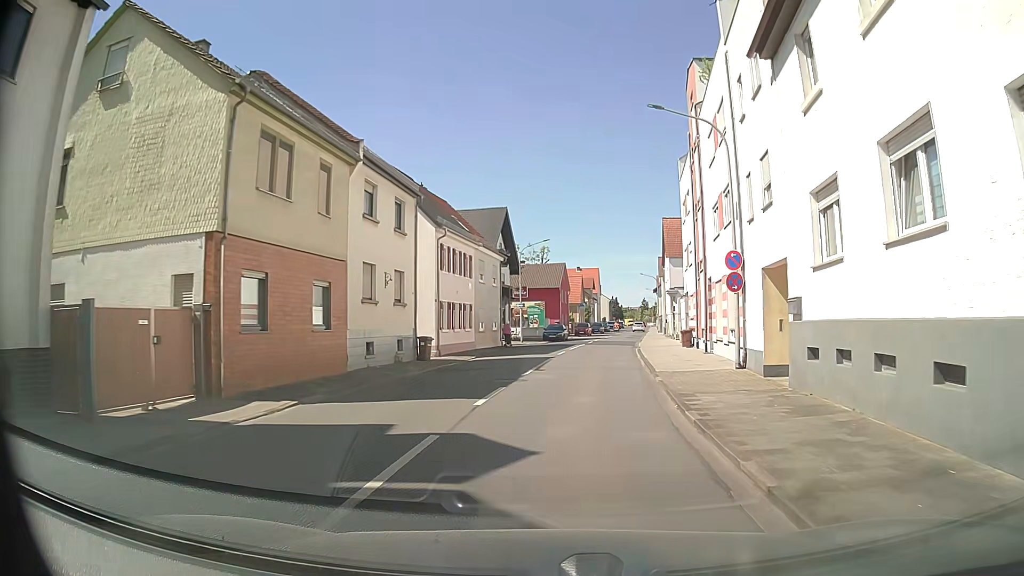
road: tertiary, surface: asphalt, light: Day
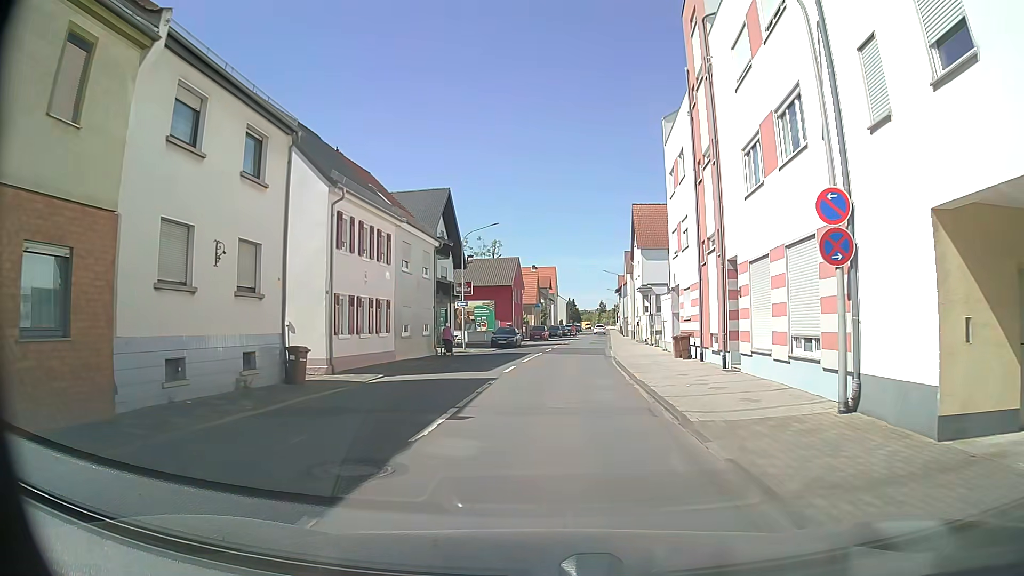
(+0.2, +9.6) m; +3°
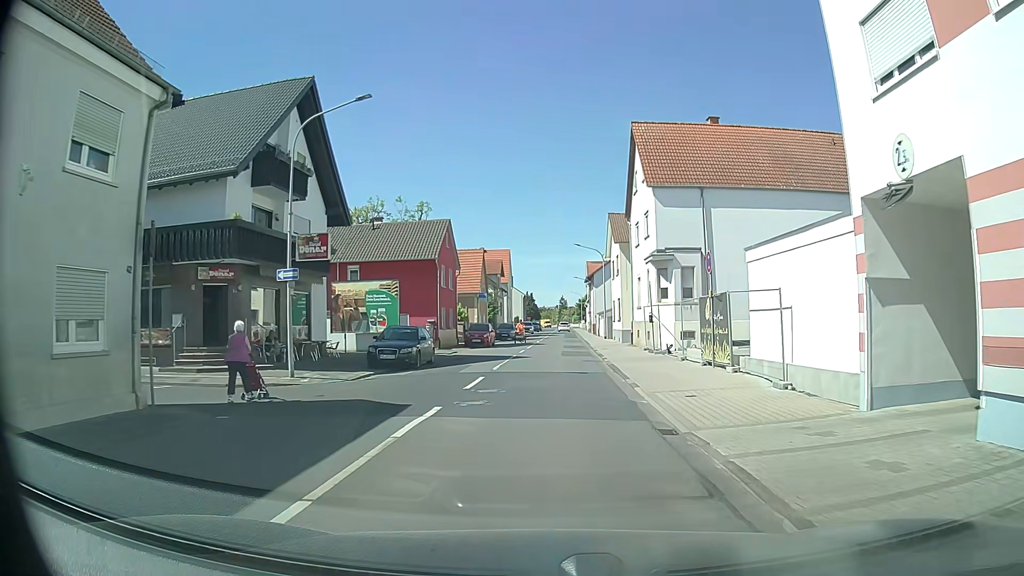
(+0.9, +23.6) m; +4°
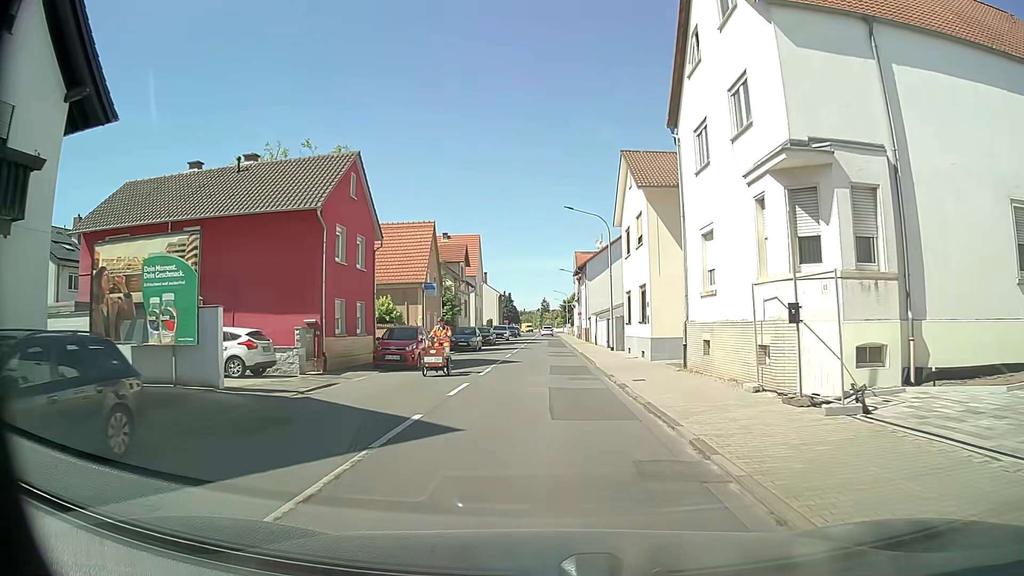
(+0.3, +18.7) m; +1°
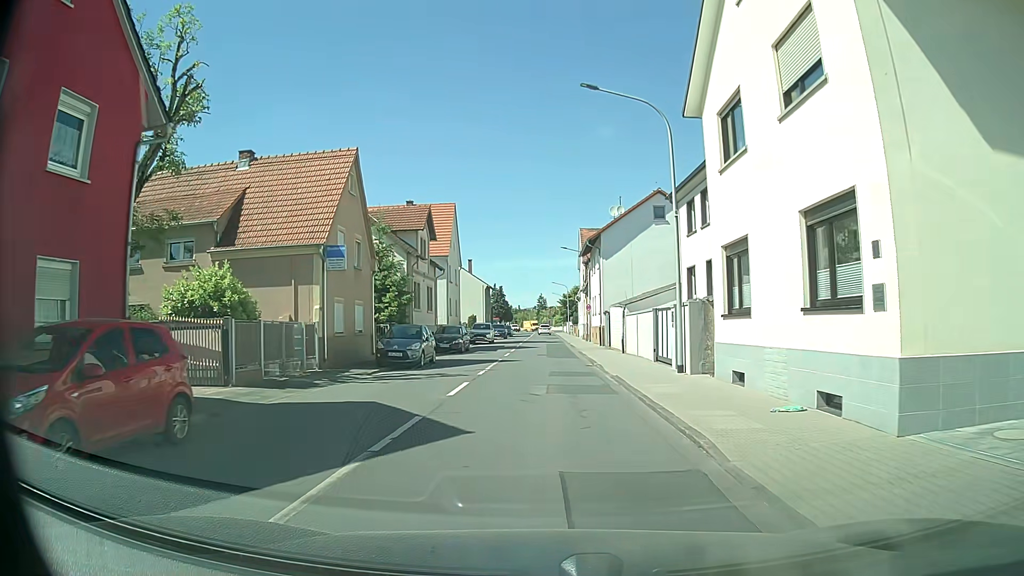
(0.0, +18.4) m; +1°
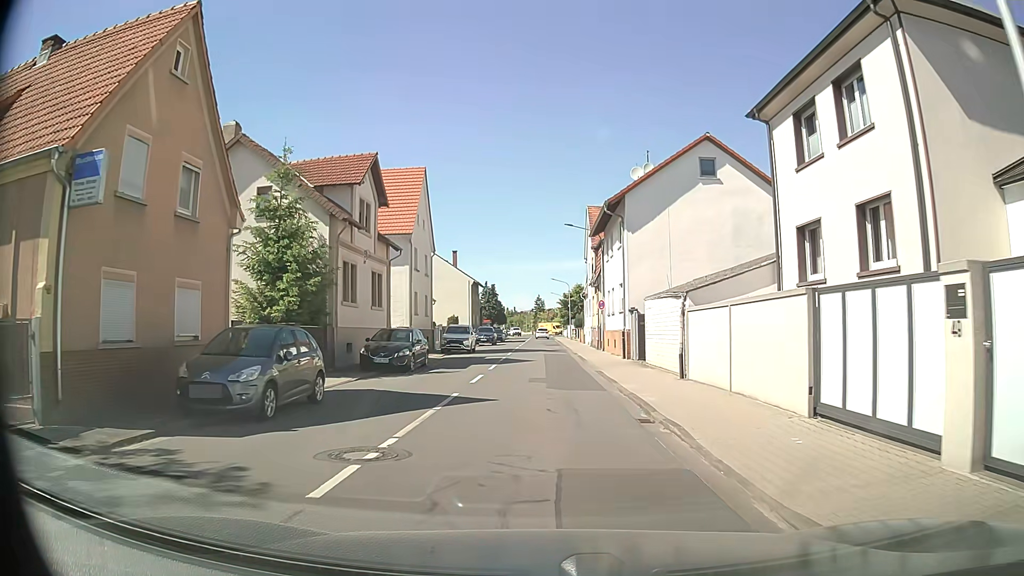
(-0.1, +13.7) m; +1°
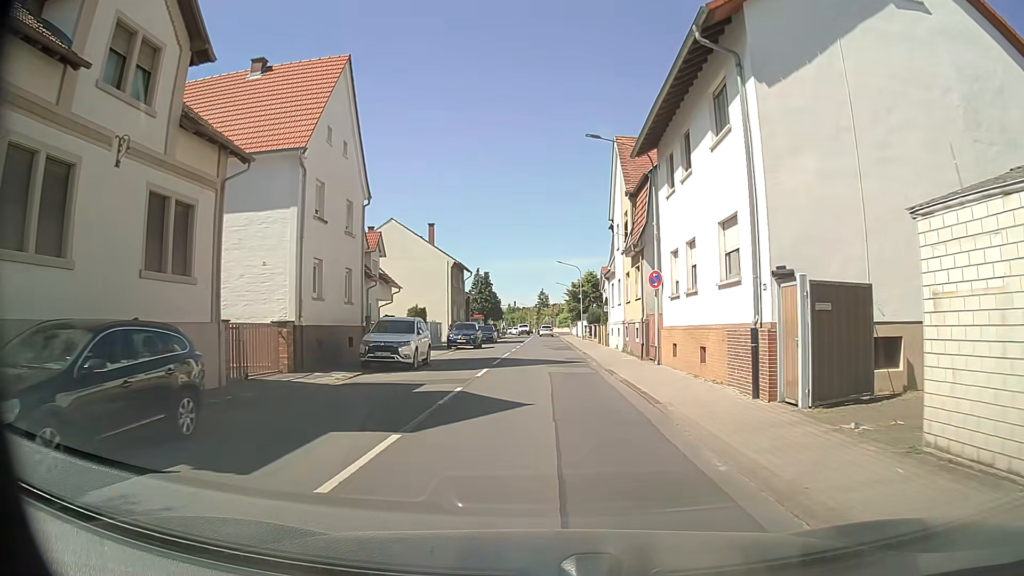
(-0.3, +18.2) m; -2°
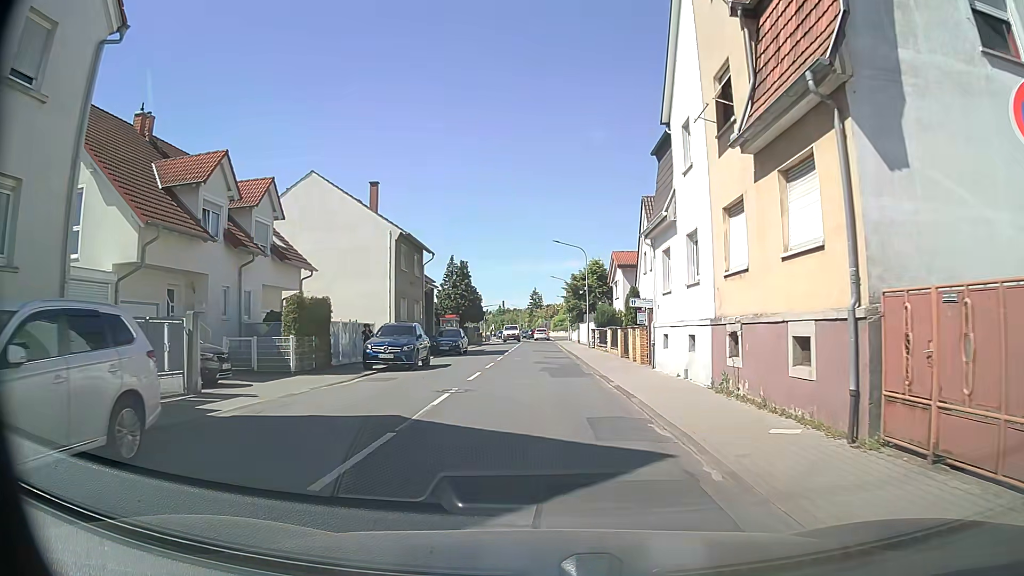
(+0.2, +18.1) m; +1°
(0, +10) (0, +20) (0, +30) (0, +40) (0, +50) (0, +60) (-1, +70) (-1, +80) (-1, +90) (-1, +100) m
